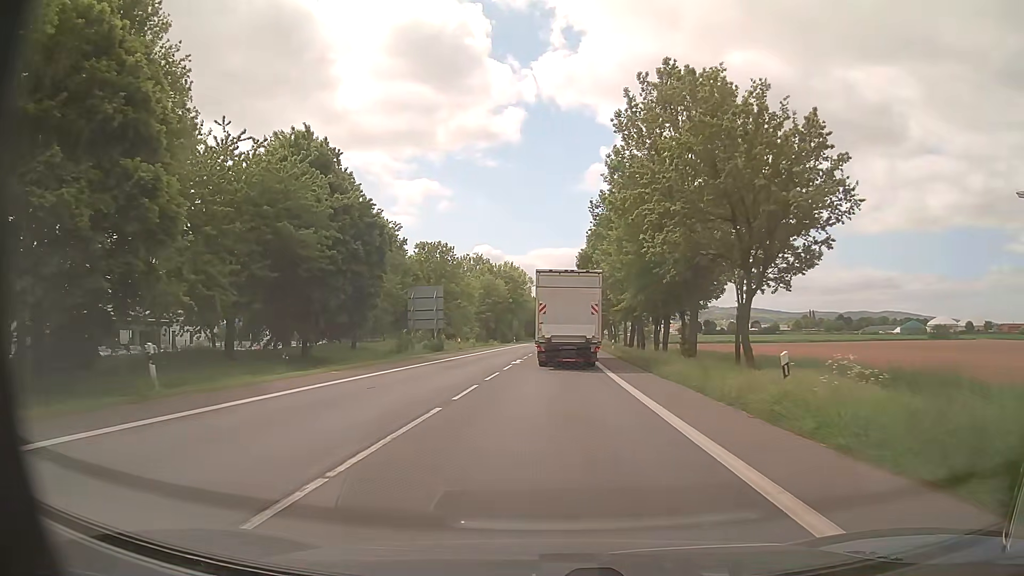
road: primary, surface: asphalt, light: Day
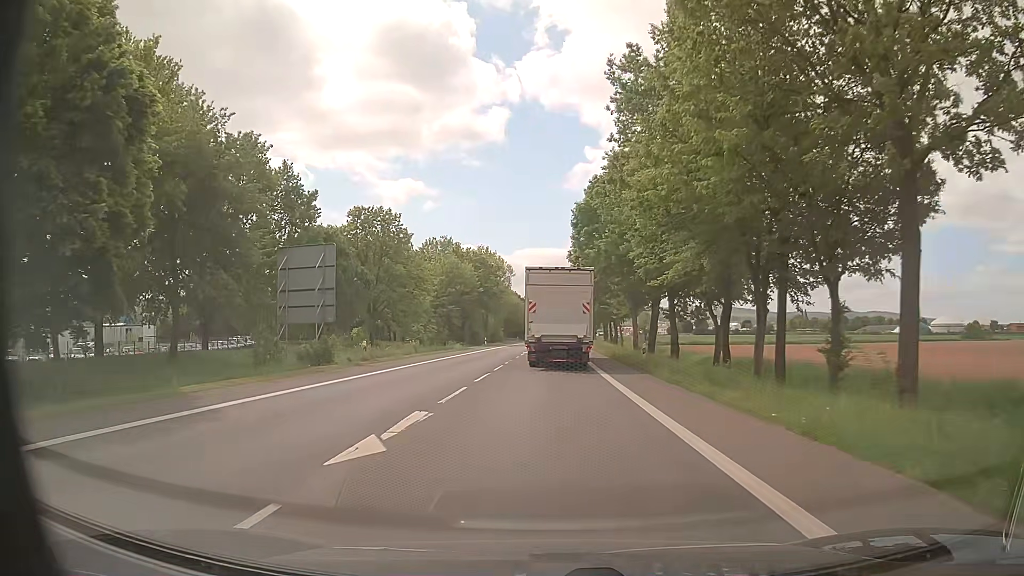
(+0.3, +25.1) m; +2°
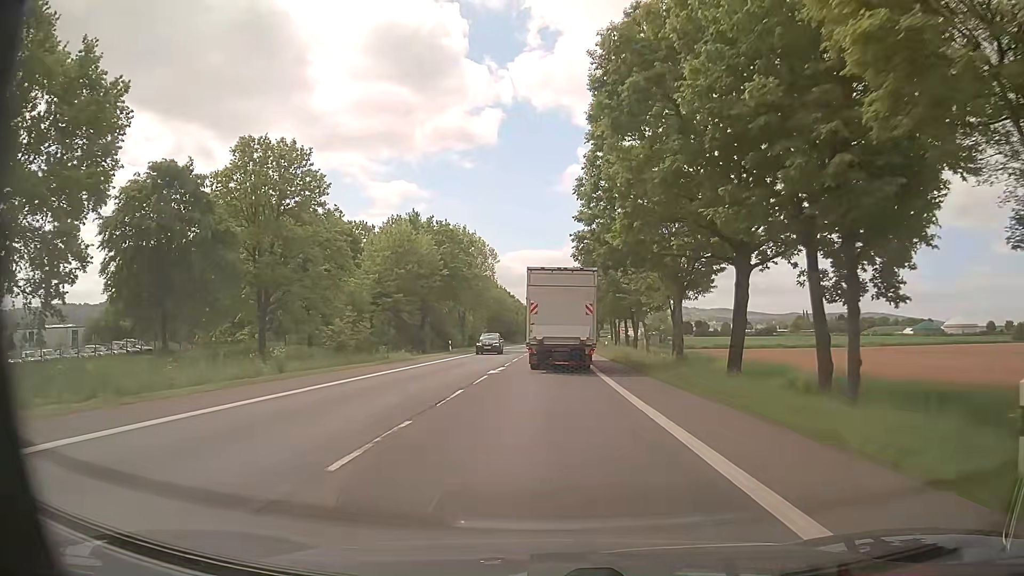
(-0.1, +25.0) m; +1°
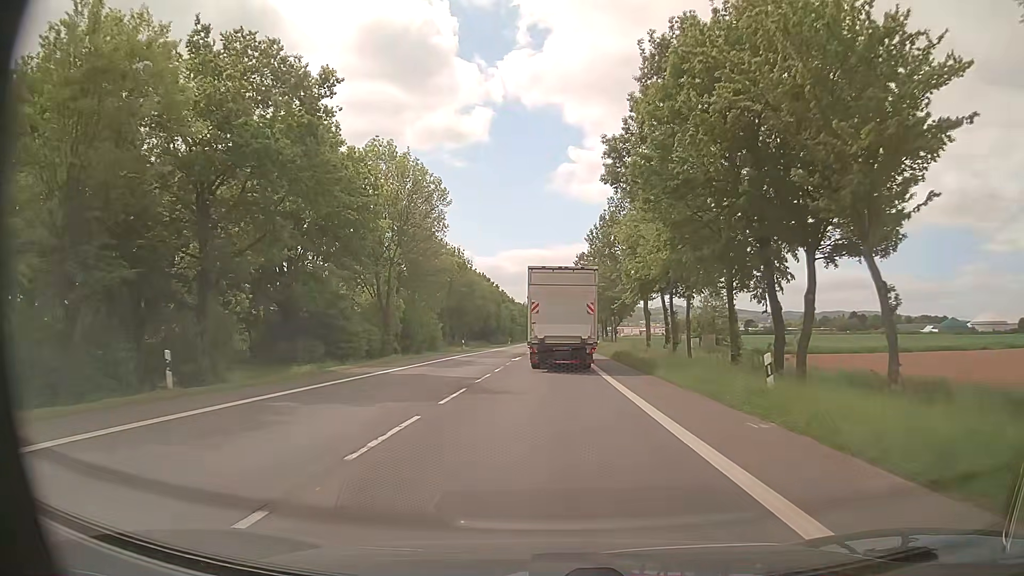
(-0.1, +42.1) m; 0°
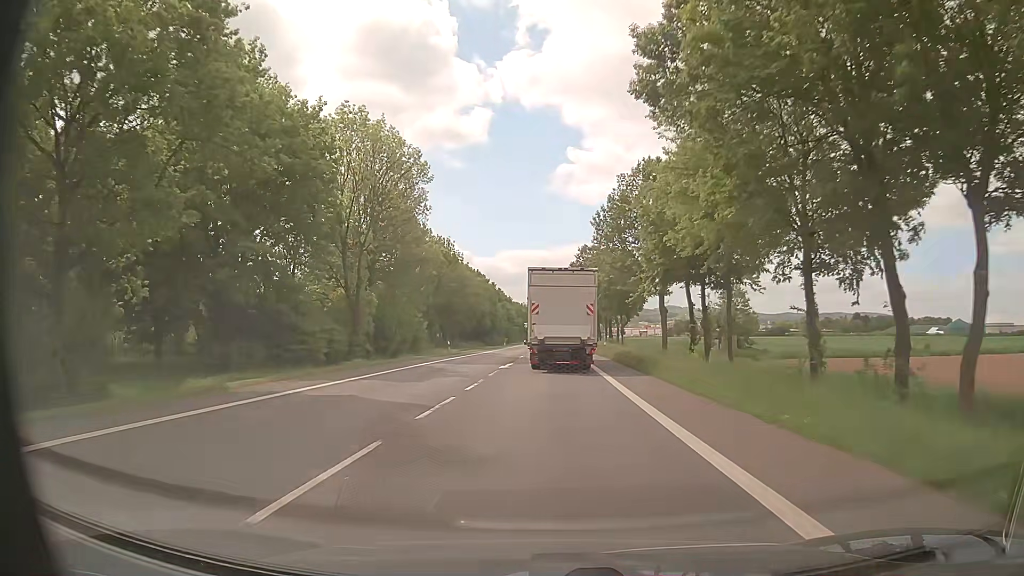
(+0.1, +8.6) m; +1°
